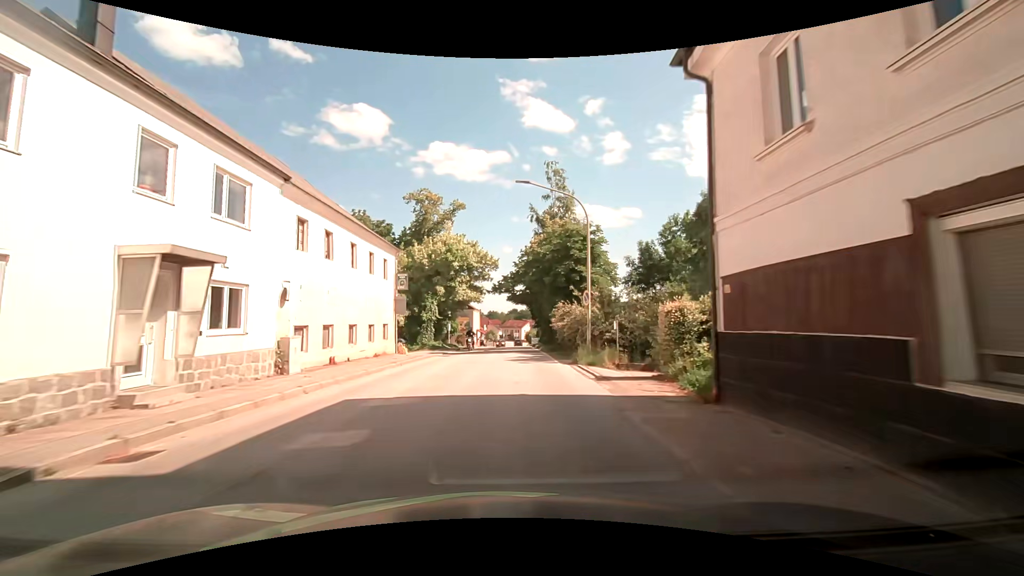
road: secondary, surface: asphalt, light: Day
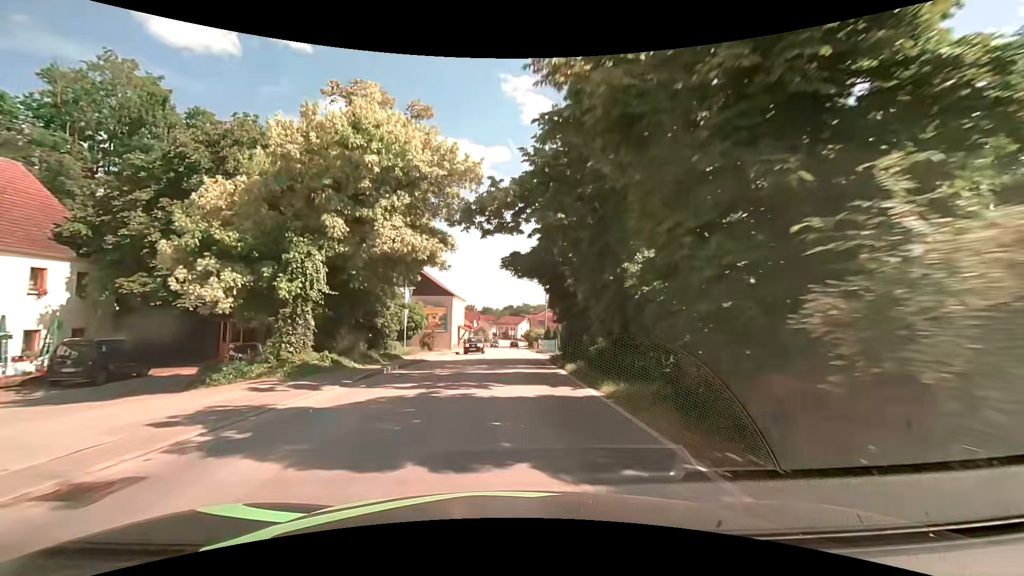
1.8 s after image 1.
(+0.4, +24.7) m; +1°
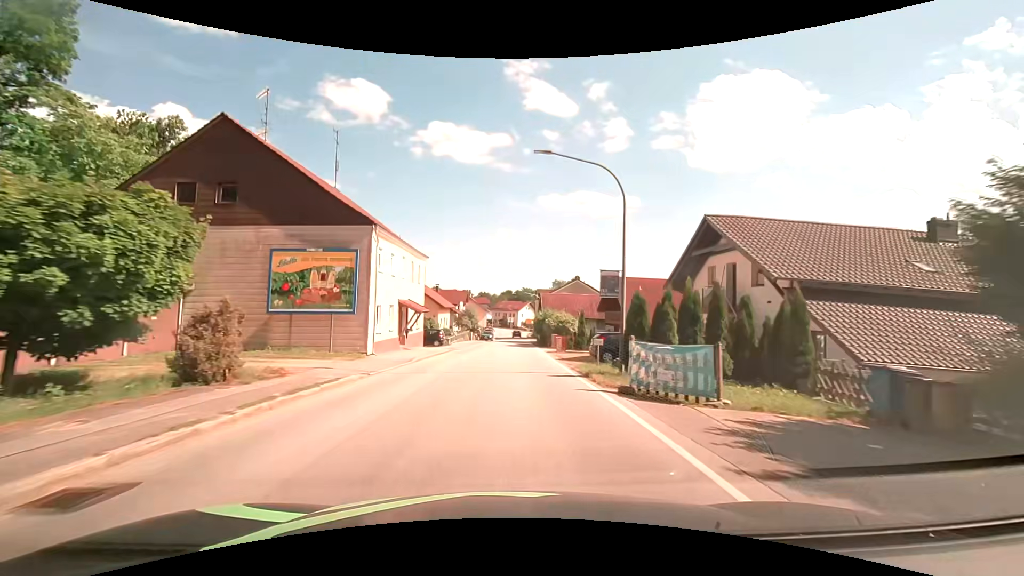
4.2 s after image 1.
(+0.1, +32.7) m; 0°
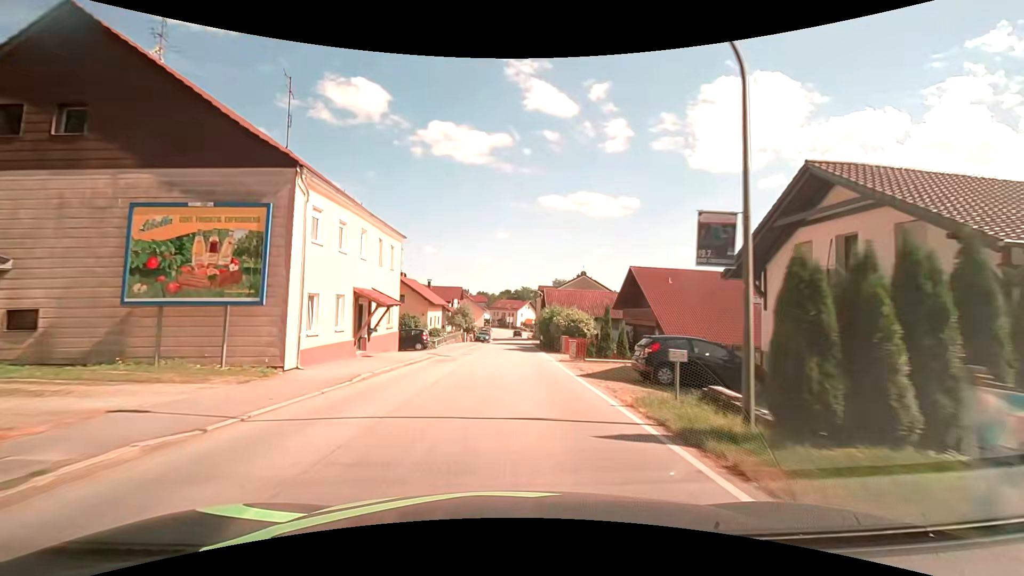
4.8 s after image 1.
(0.0, +8.2) m; 0°
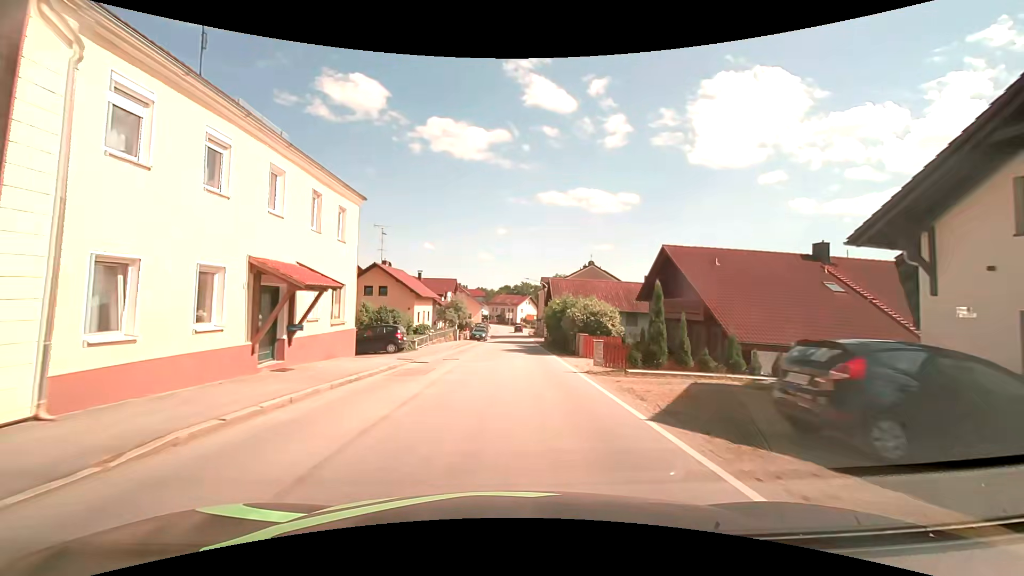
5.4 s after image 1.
(0.0, +8.1) m; 0°
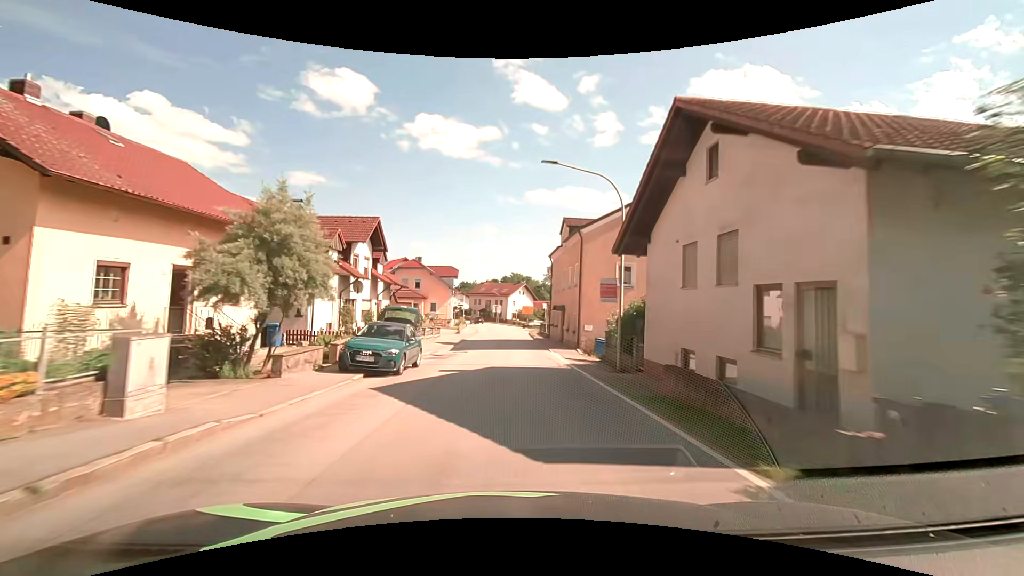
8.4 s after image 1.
(+0.2, +40.2) m; +1°
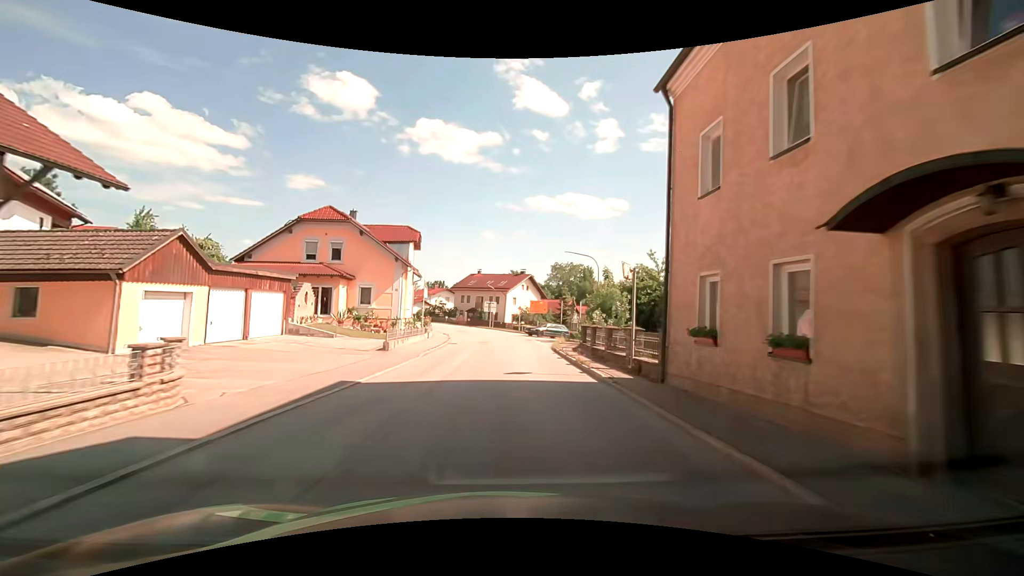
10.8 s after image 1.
(0.0, +31.7) m; +1°
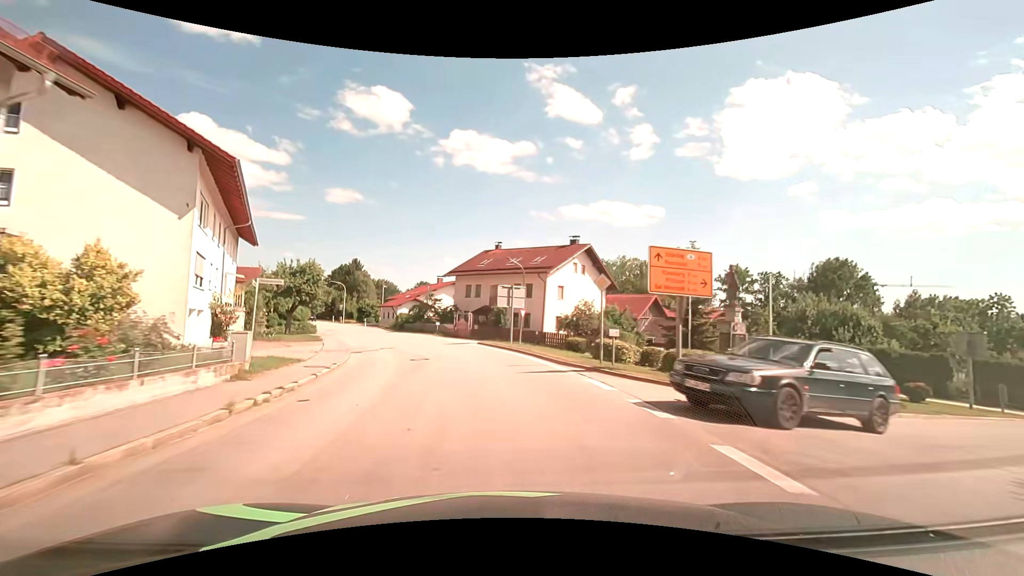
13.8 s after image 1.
(-0.6, +39.4) m; -4°
(0, +10) (-2, +20) (-4, +30) (-7, +39) (-11, +48) (-16, +57) (-20, +66) (-25, +75) (-30, +84) (-35, +92) m
